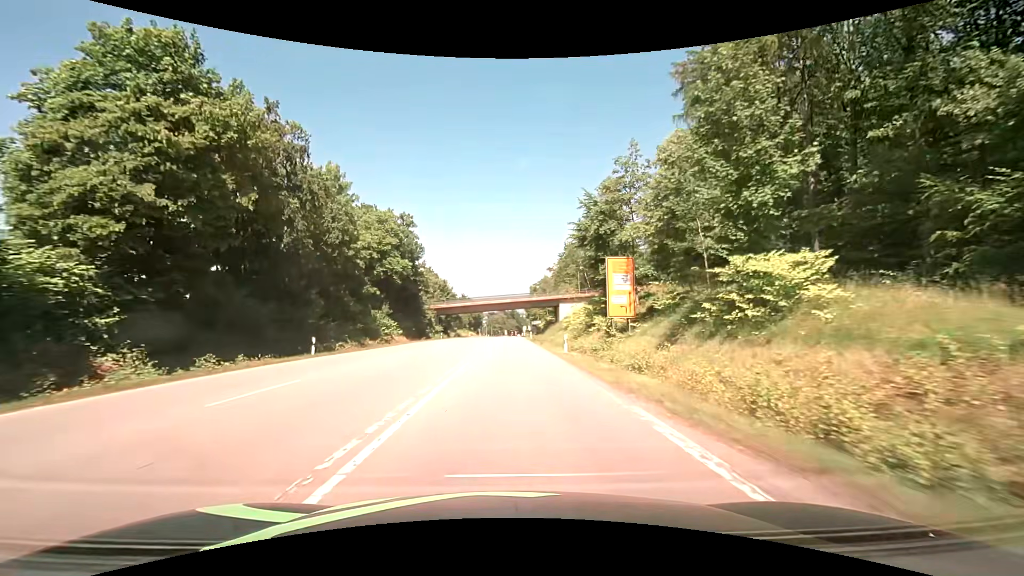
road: secondary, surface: asphalt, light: Day
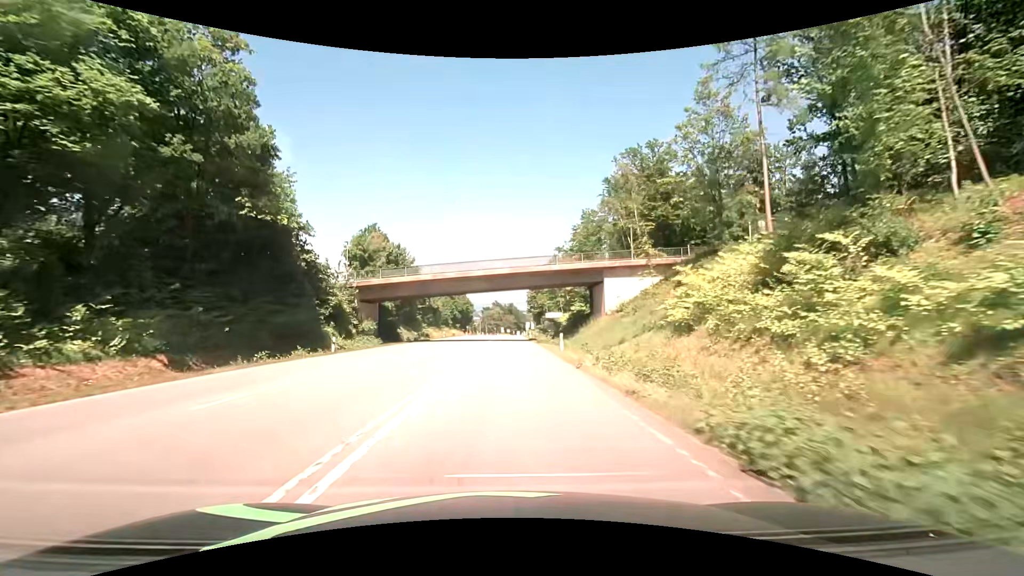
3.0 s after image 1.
(+0.5, +46.3) m; +1°
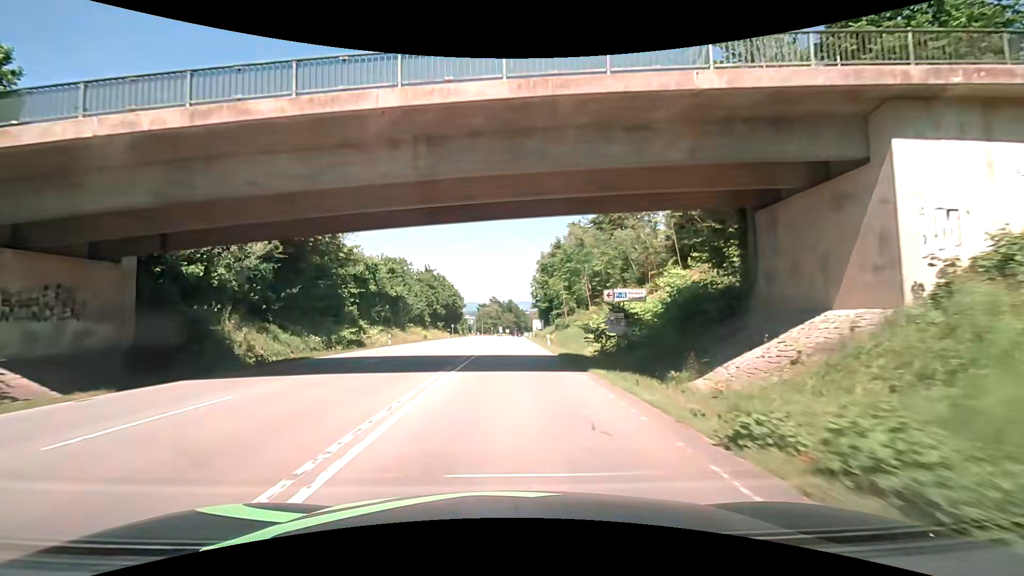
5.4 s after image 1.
(-0.2, +36.9) m; 0°
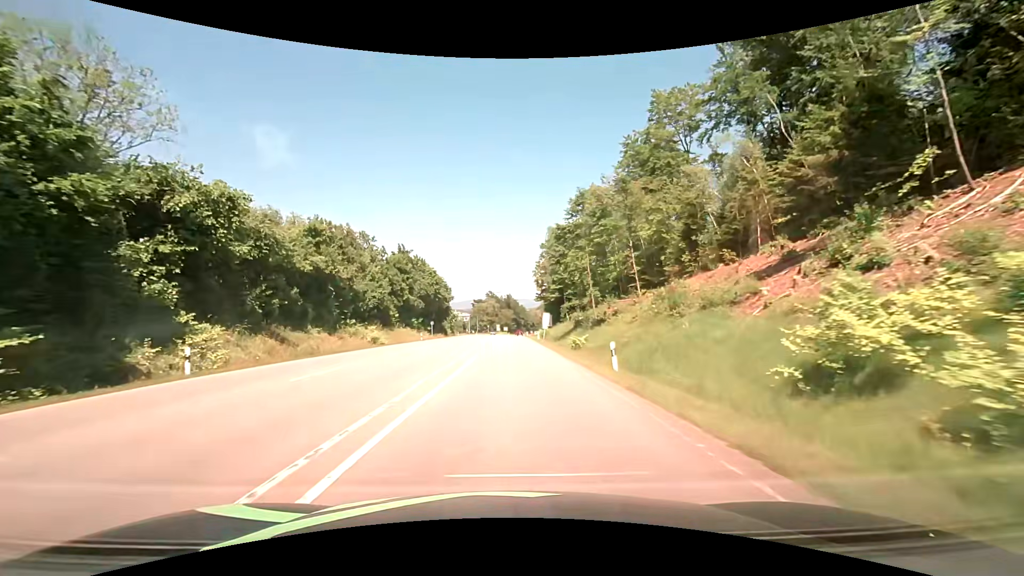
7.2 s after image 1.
(0.0, +27.5) m; 0°
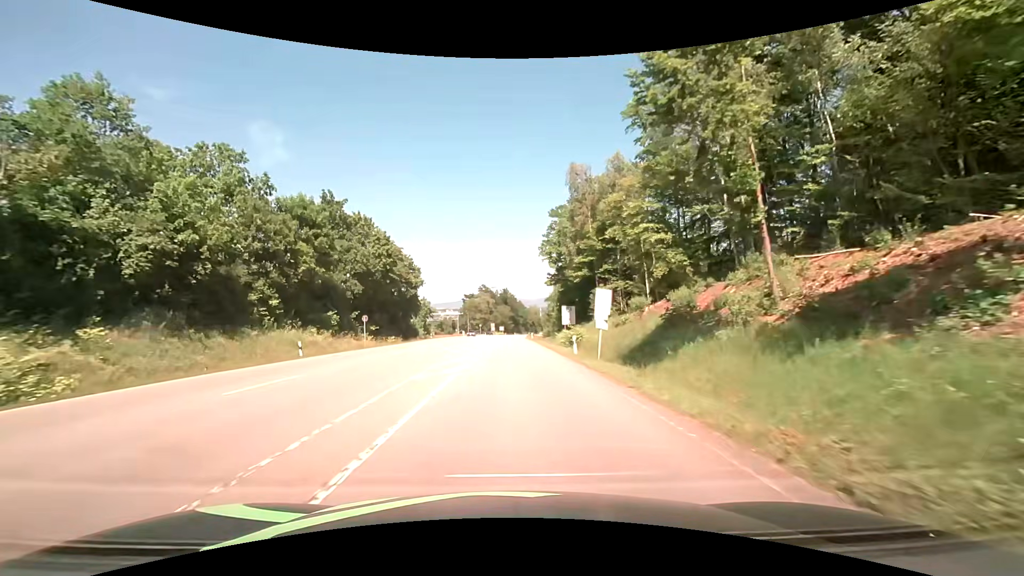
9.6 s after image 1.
(0.0, +36.8) m; 0°
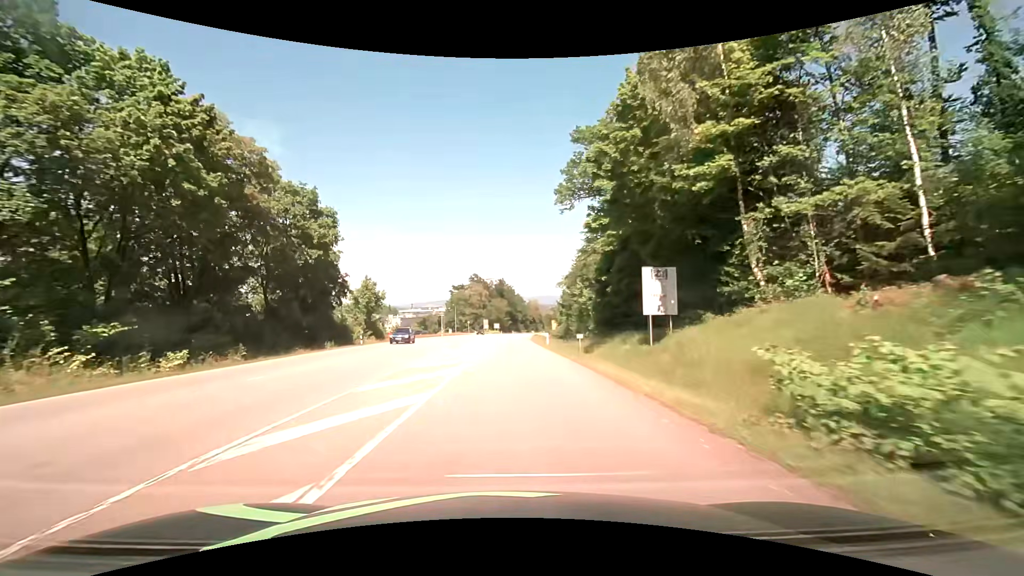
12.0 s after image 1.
(+0.2, +36.7) m; 0°
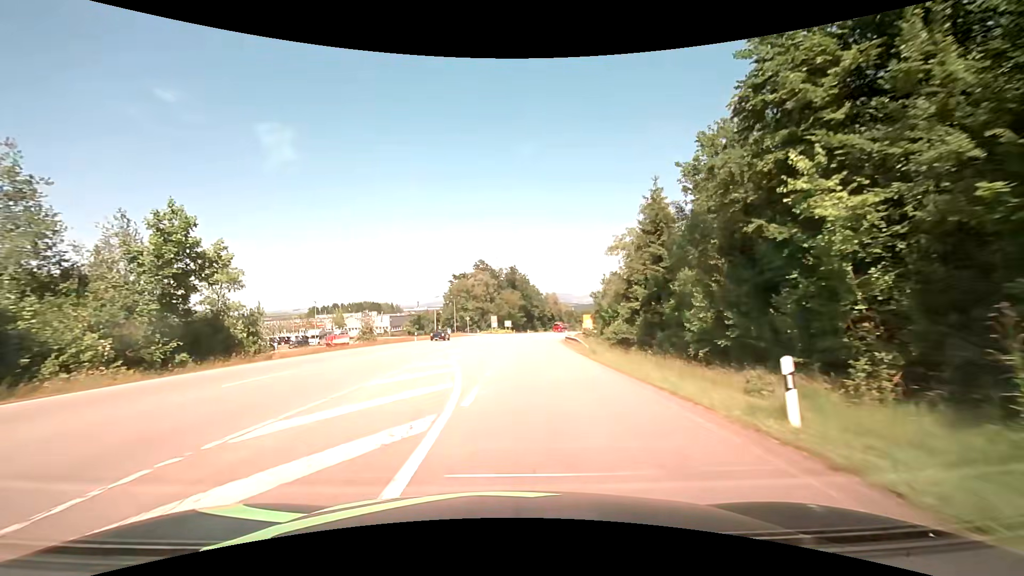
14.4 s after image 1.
(-0.1, +36.8) m; -1°
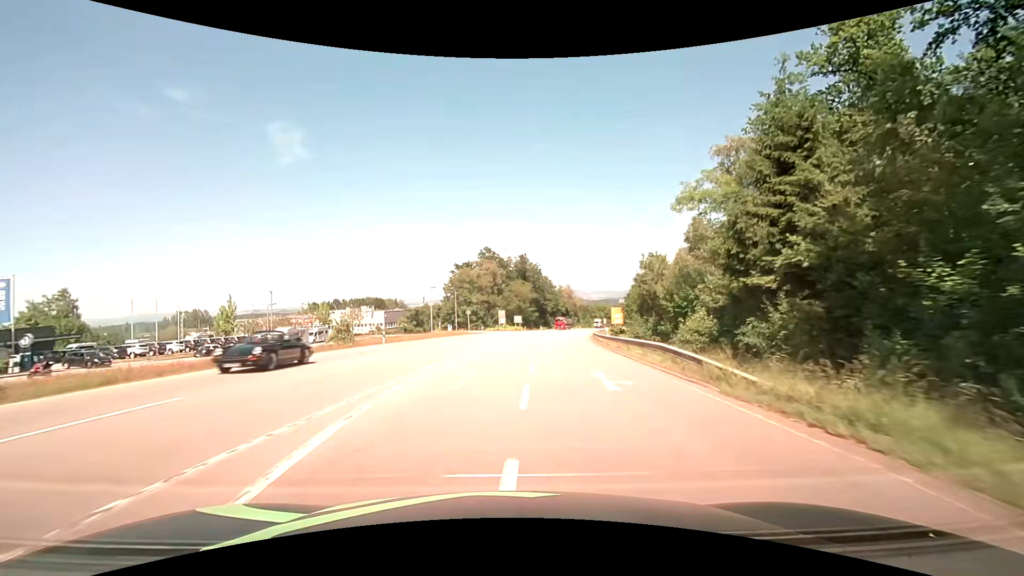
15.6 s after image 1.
(-0.3, +18.3) m; -1°
(0, +10) (0, +20) (0, +30) (+1, +40) (+2, +50) (+3, +60) (+5, +70) (+6, +80) (+6, +90) (+2, +99) m
